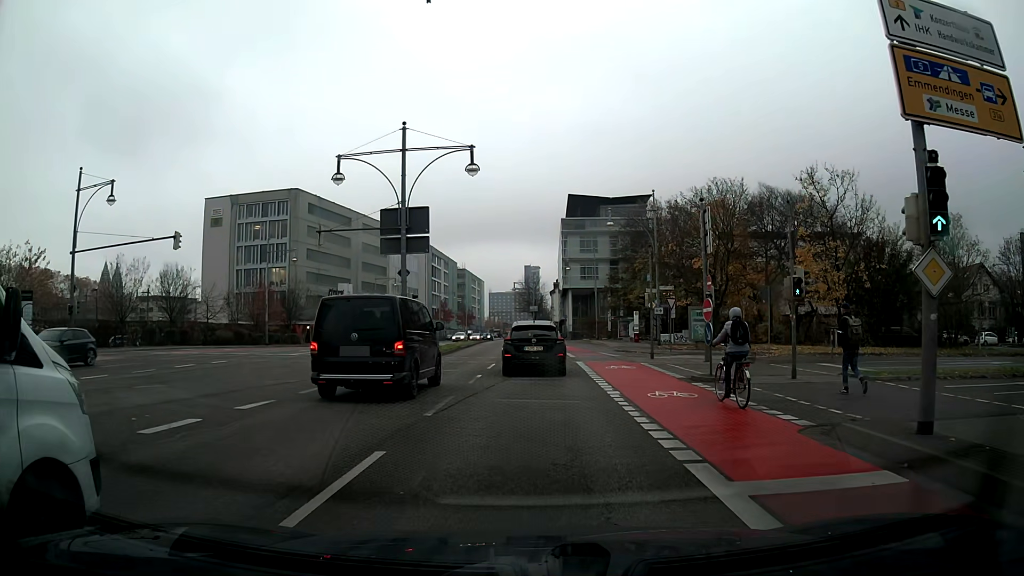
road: primary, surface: asphalt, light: Day
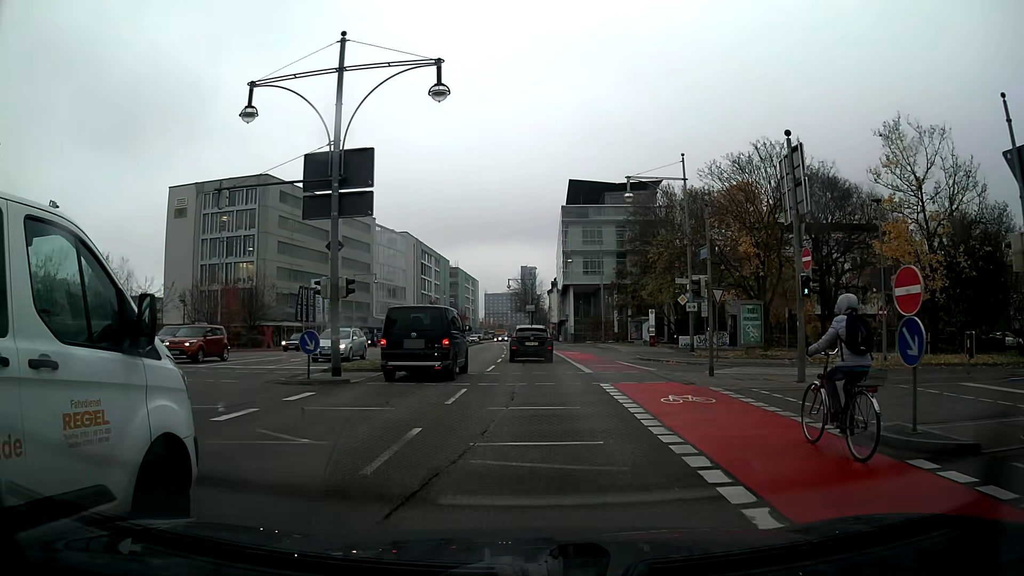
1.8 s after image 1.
(0.0, +10.5) m; 0°
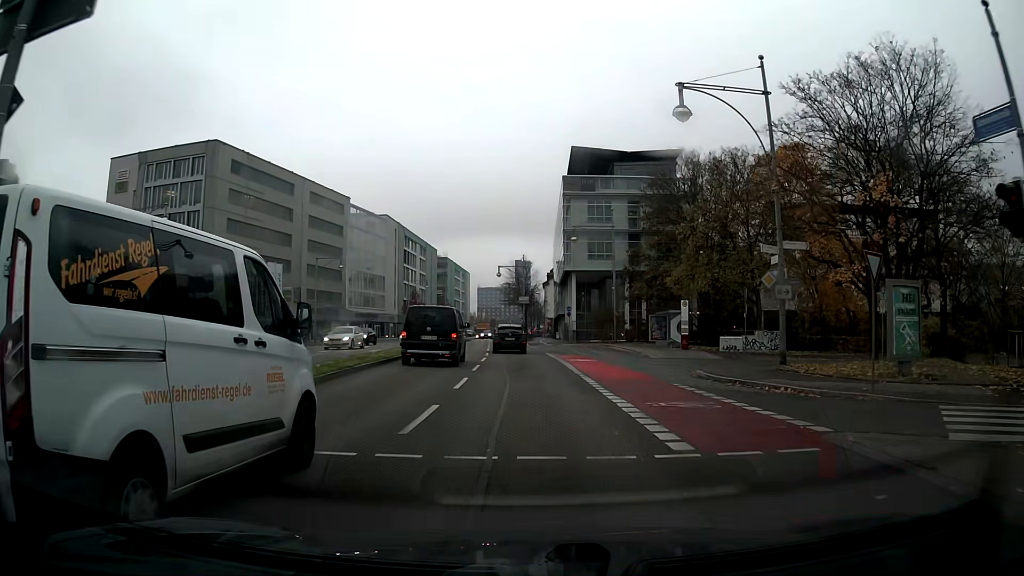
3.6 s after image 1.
(0.0, +14.0) m; 0°
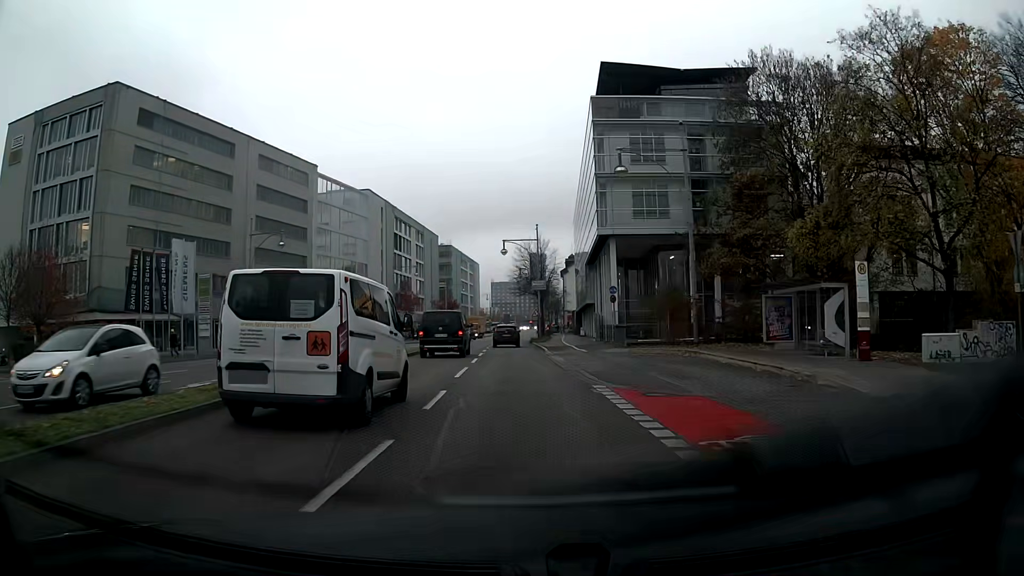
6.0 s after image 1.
(-0.2, +22.0) m; -2°
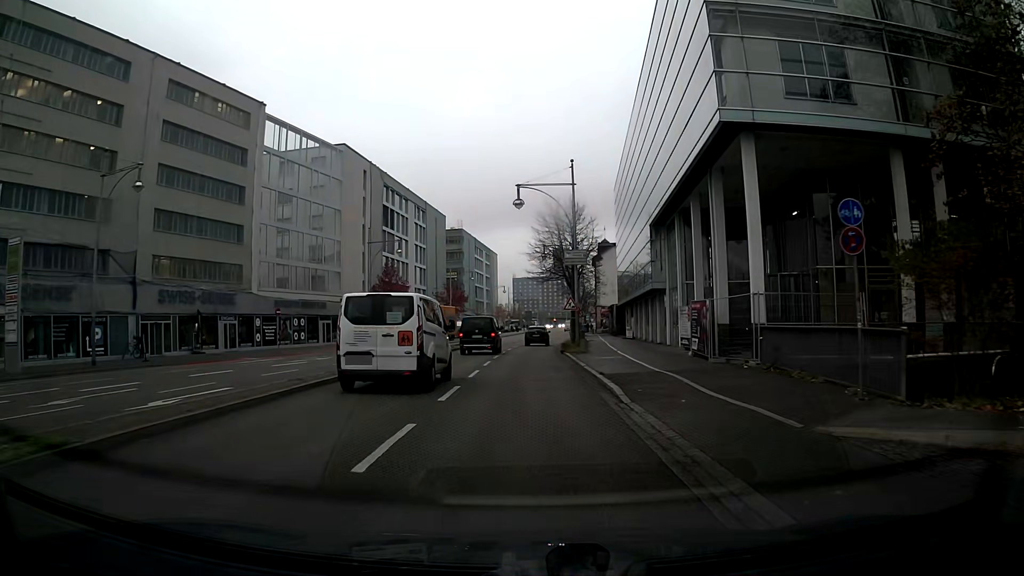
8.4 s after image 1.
(-0.4, +23.9) m; -2°
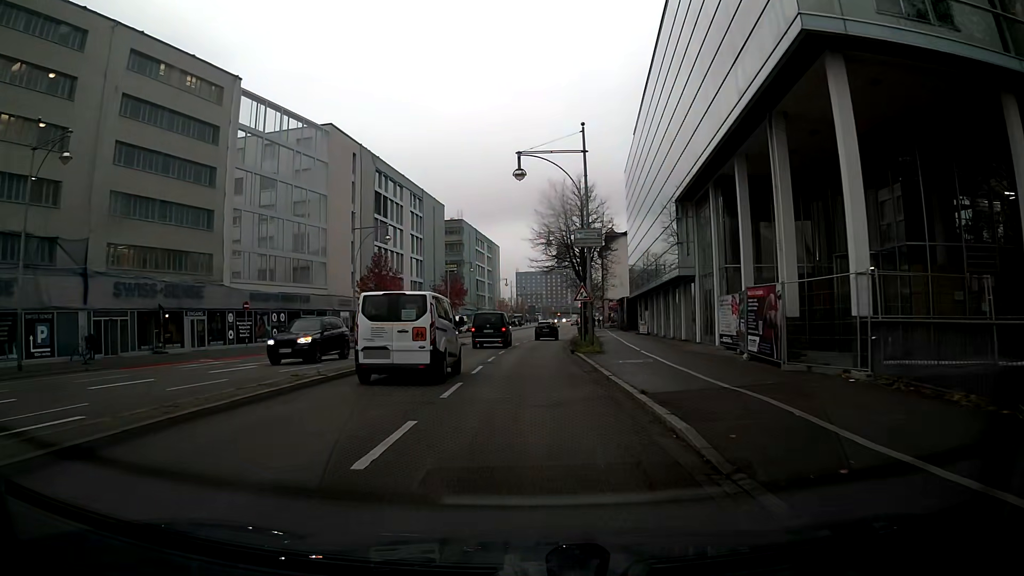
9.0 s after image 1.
(0.0, +6.2) m; 0°
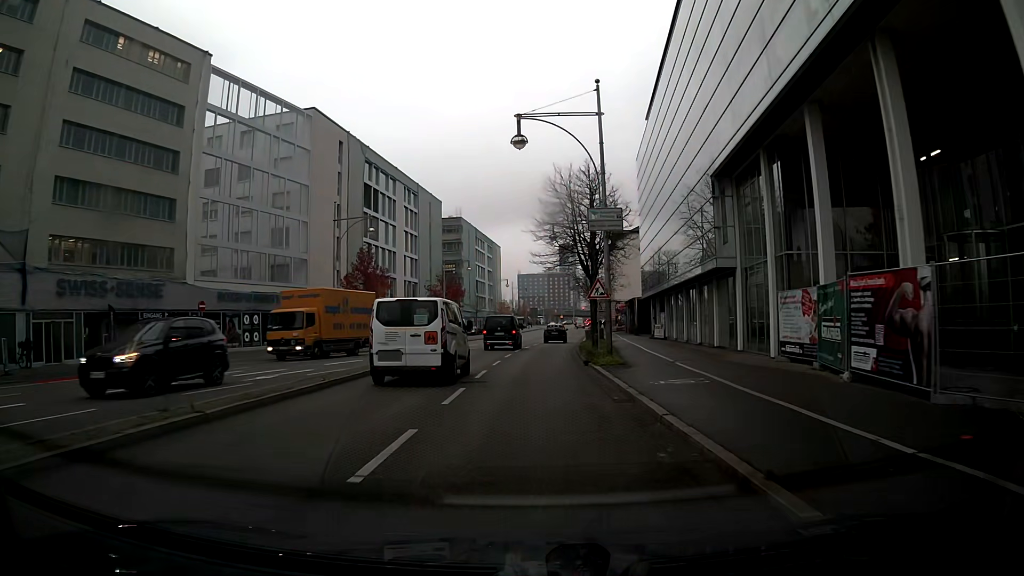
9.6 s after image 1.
(0.0, +6.3) m; 0°
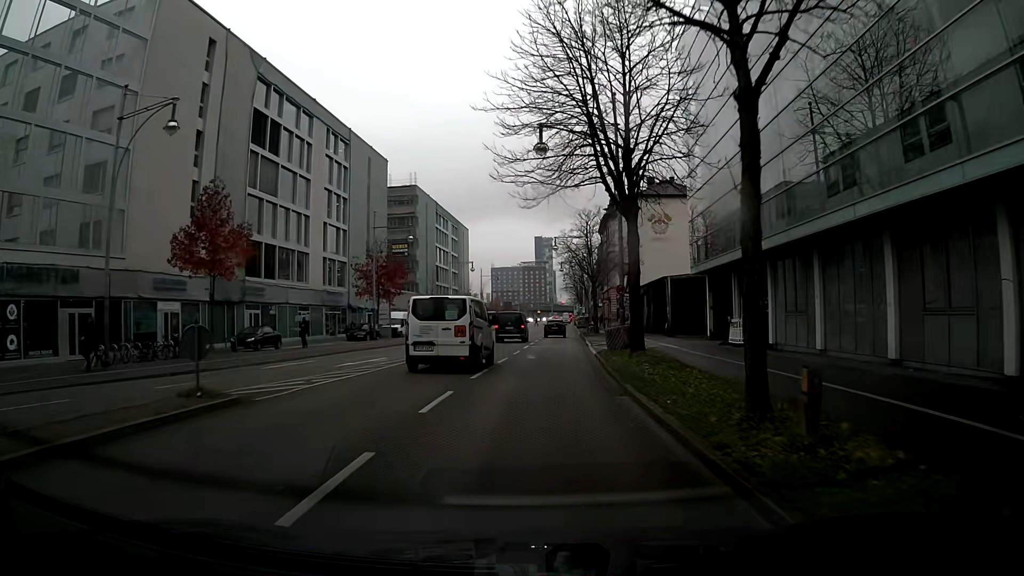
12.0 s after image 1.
(+0.9, +26.0) m; +3°
